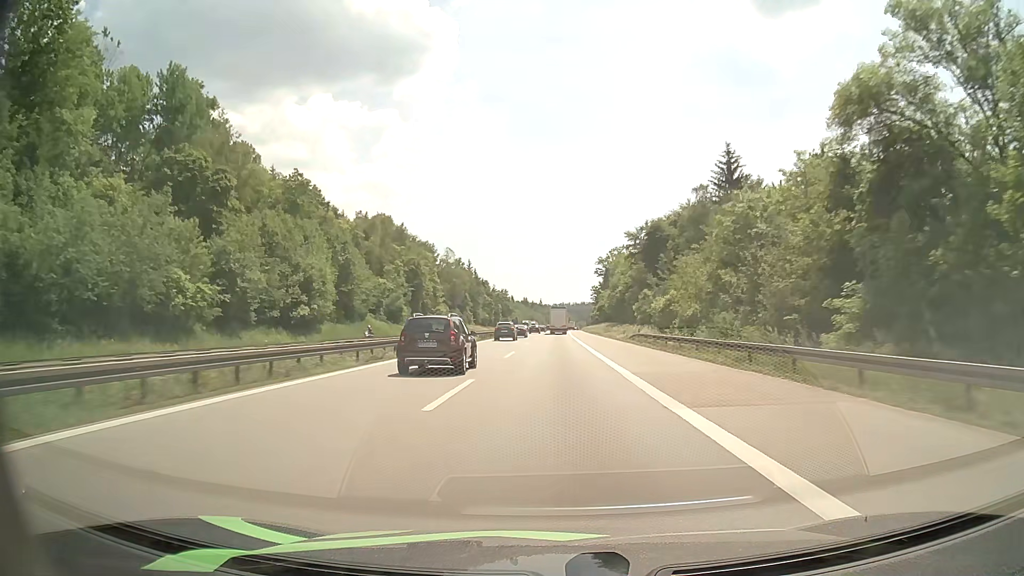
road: motorway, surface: asphalt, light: Day
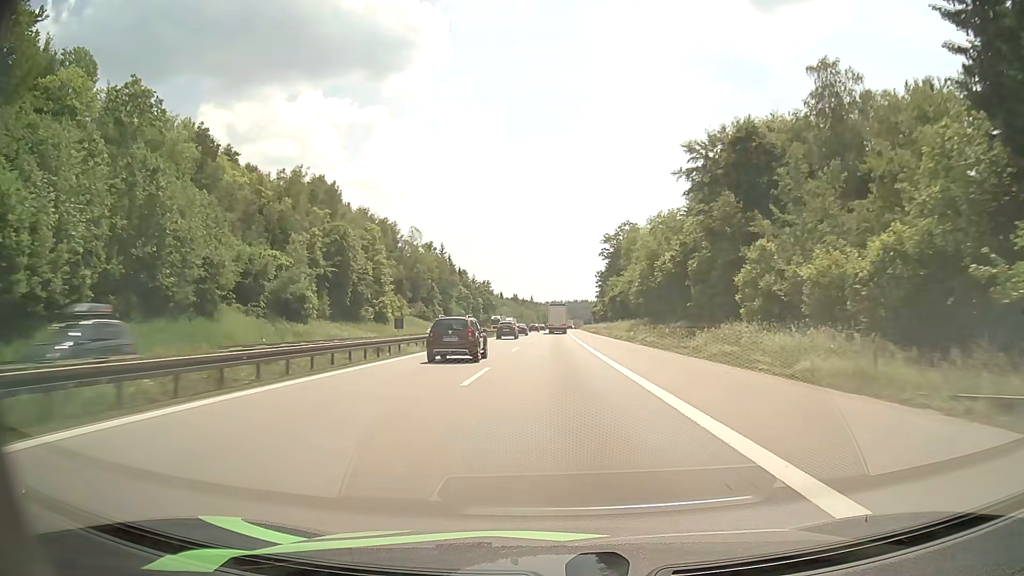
(+0.3, +48.8) m; +1°
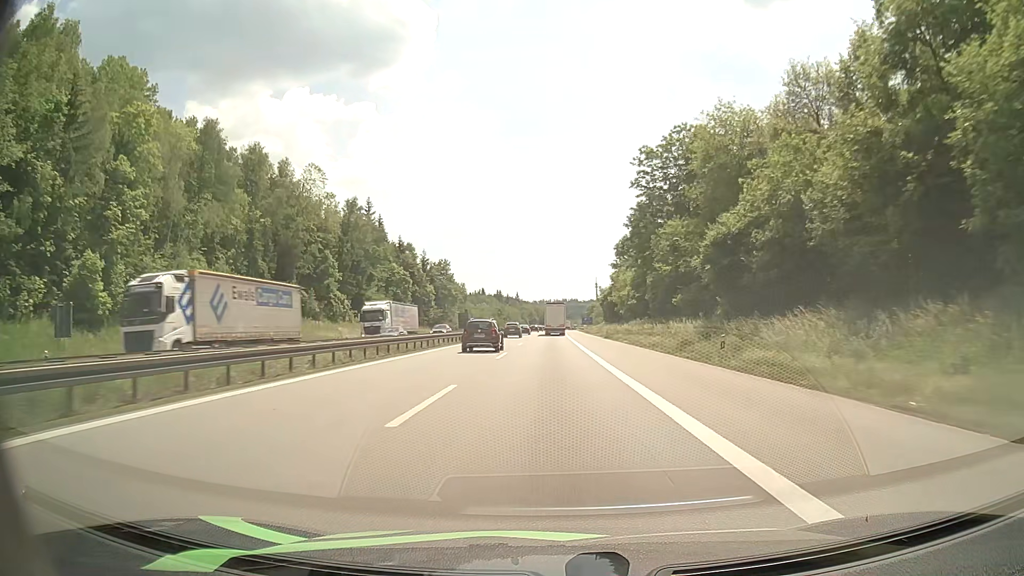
(+0.8, +77.1) m; +1°
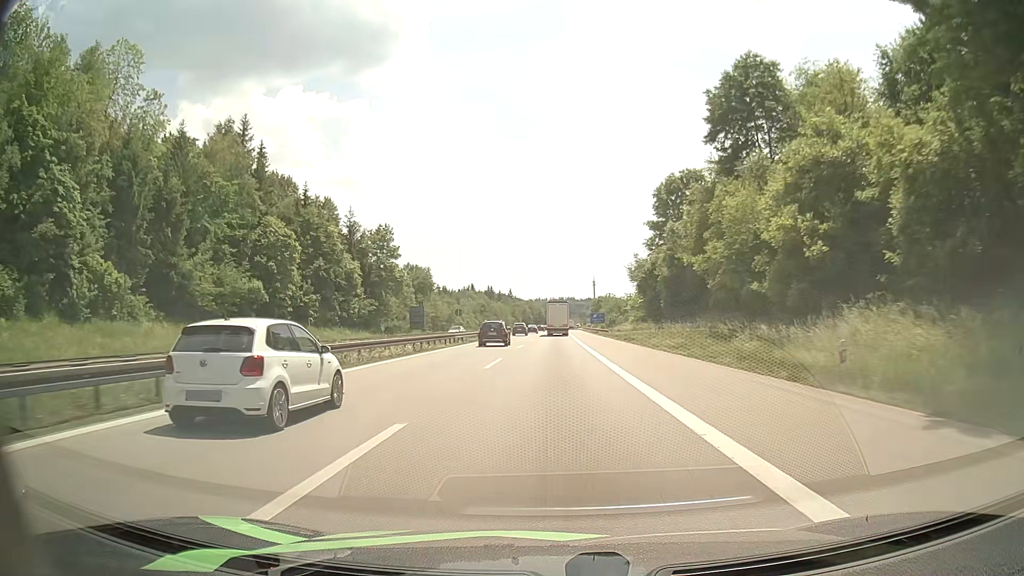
(+0.1, +59.4) m; 0°
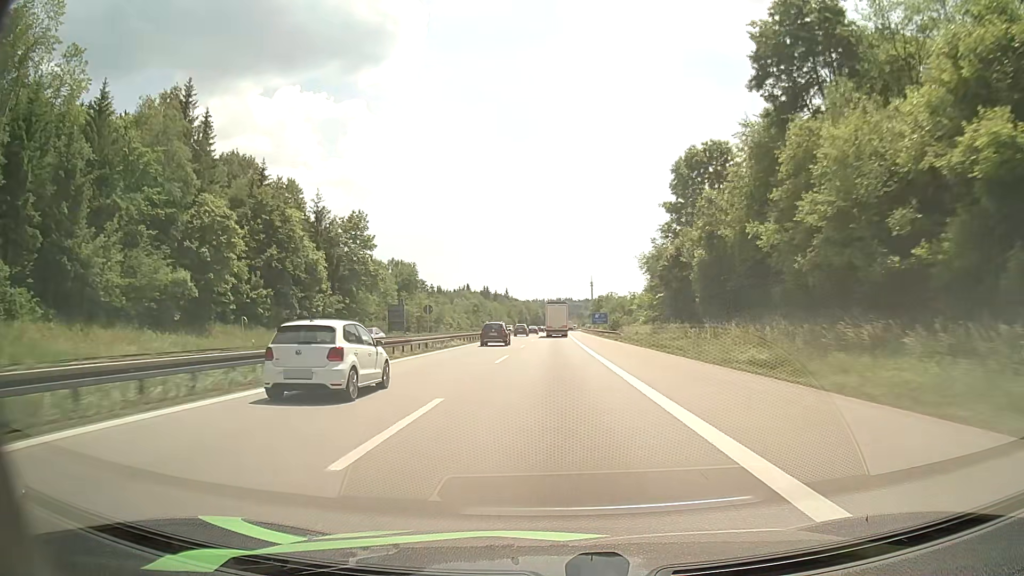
(0.0, +14.6) m; 0°
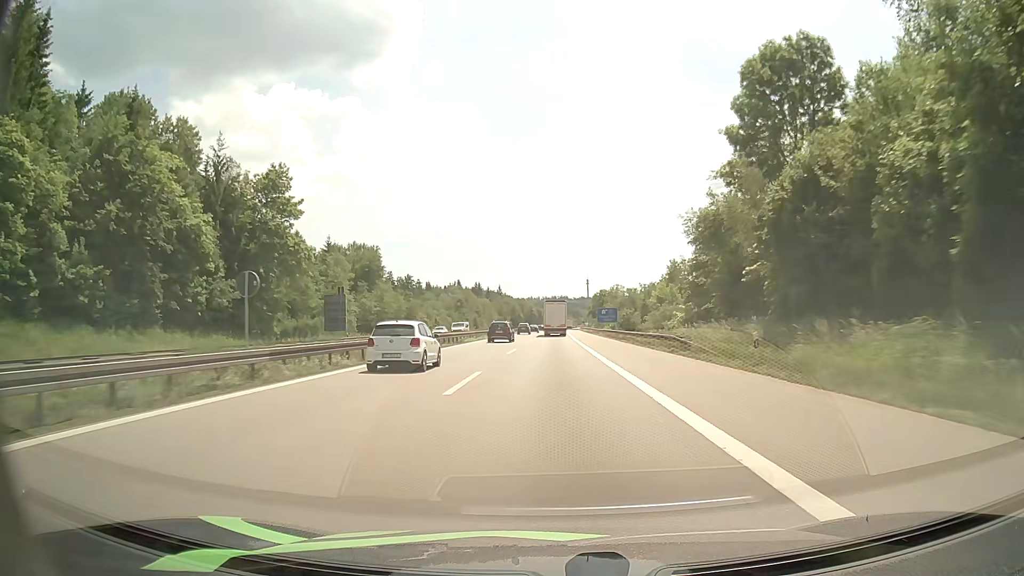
(+0.1, +29.0) m; +1°
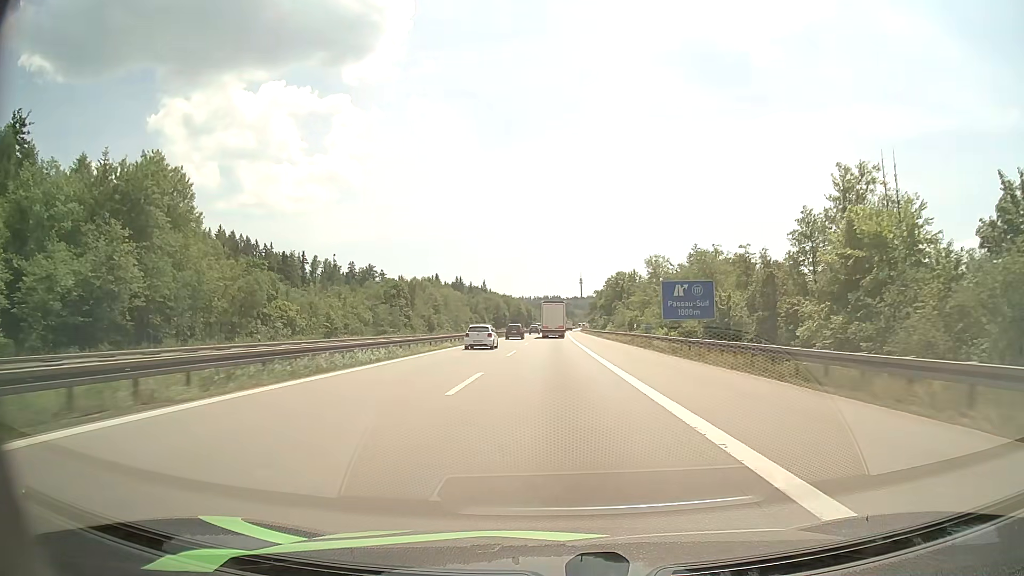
(+0.4, +71.3) m; +1°
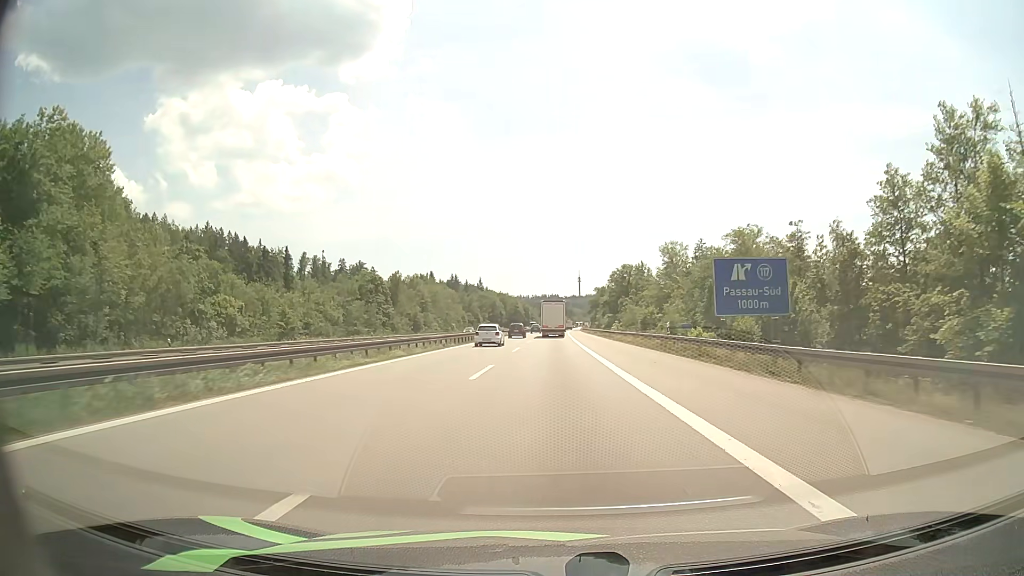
(0.0, +14.2) m; 0°
(0, +10) (0, +20) (0, +30) (0, +40) (0, +50) (0, +60) (+1, +70) (+1, +80) (+1, +90) (+1, +100) m
